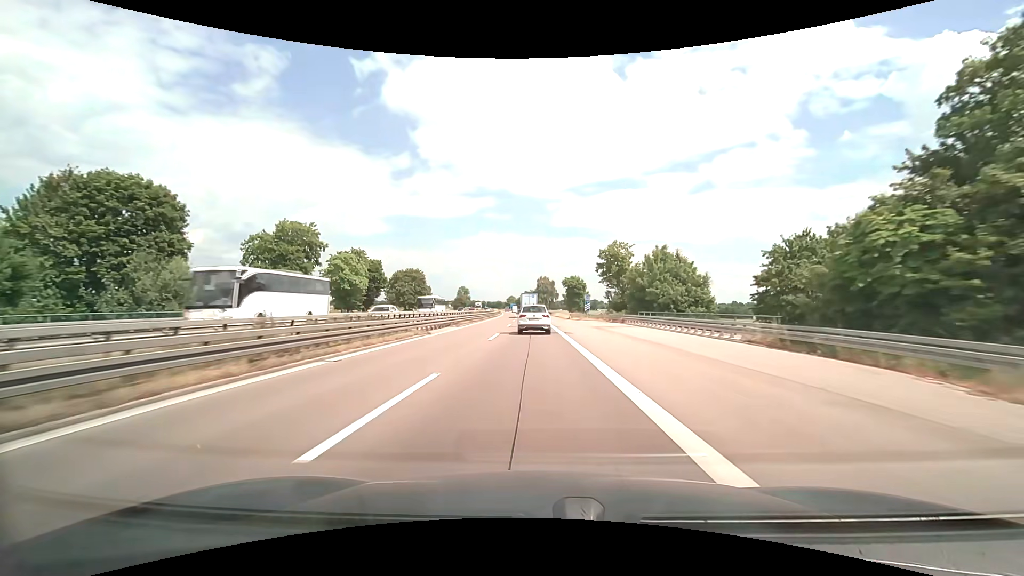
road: motorway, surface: asphalt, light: Day
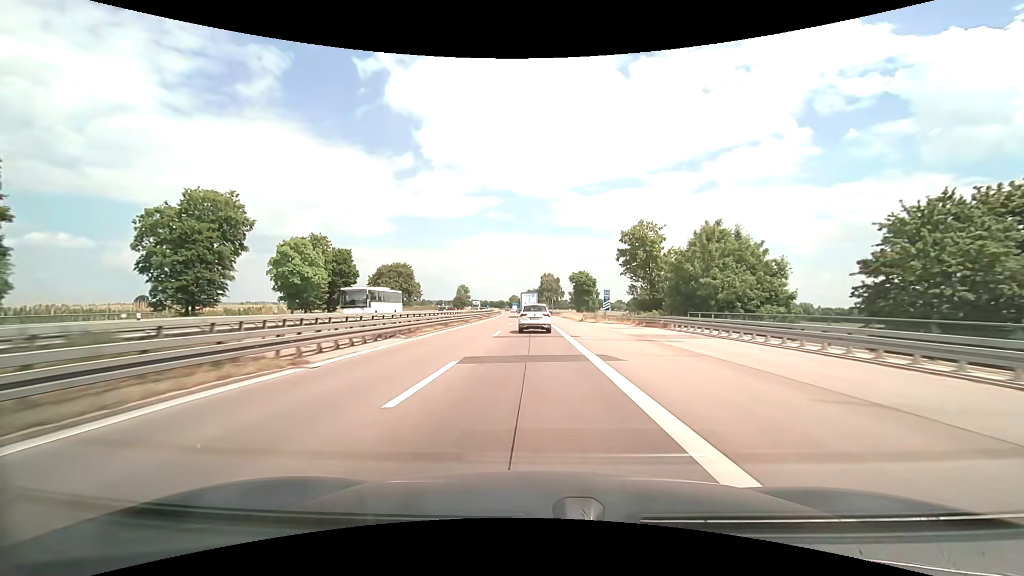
(-0.1, +15.9) m; -1°
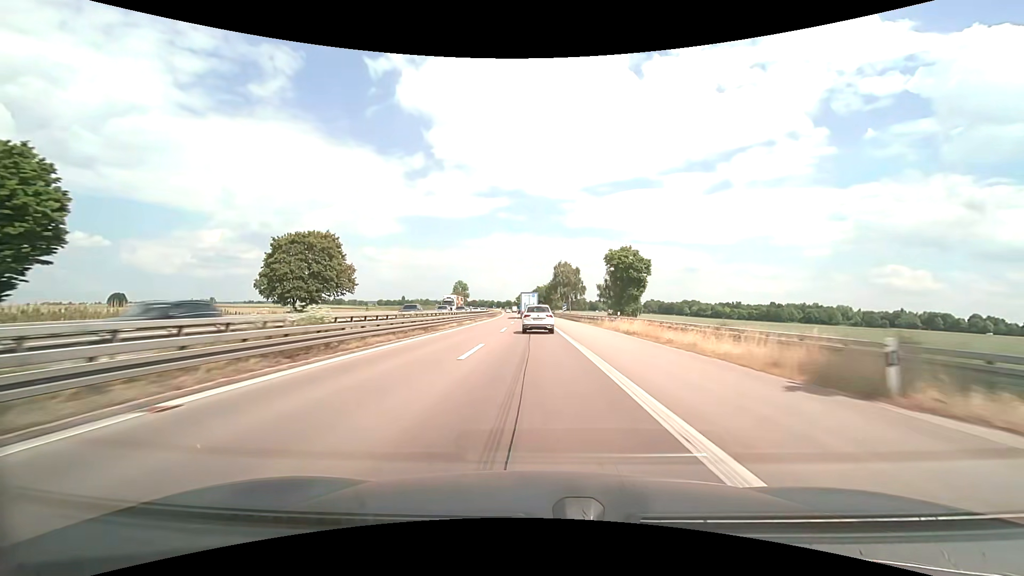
(-0.5, +47.8) m; -1°
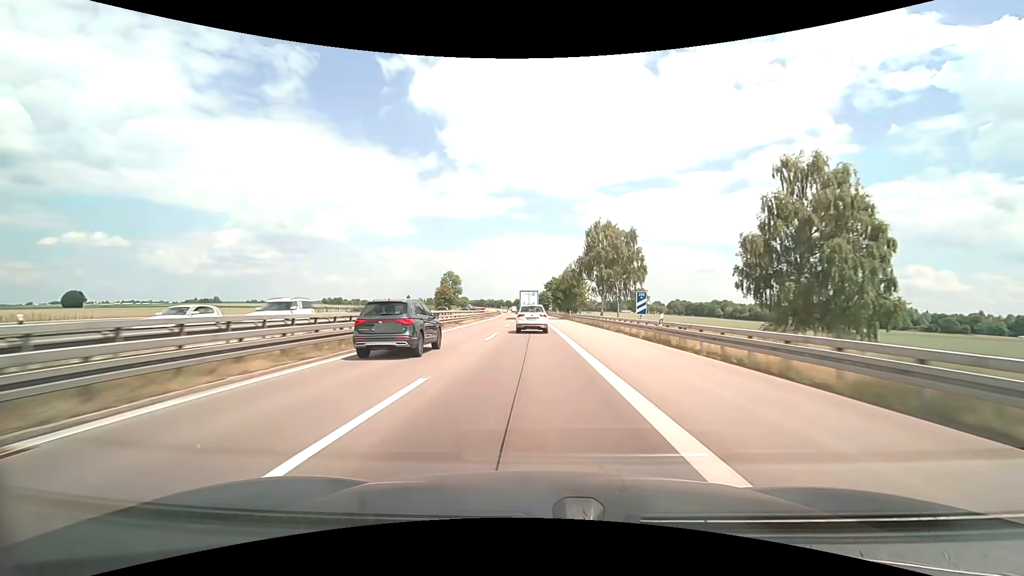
(-0.8, +64.5) m; -1°
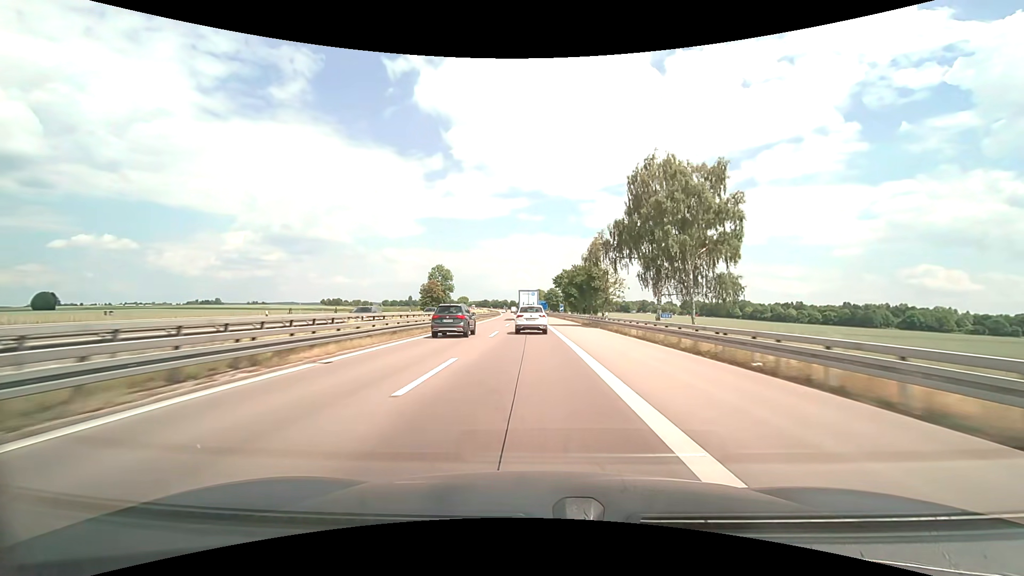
(-0.2, +32.3) m; -1°
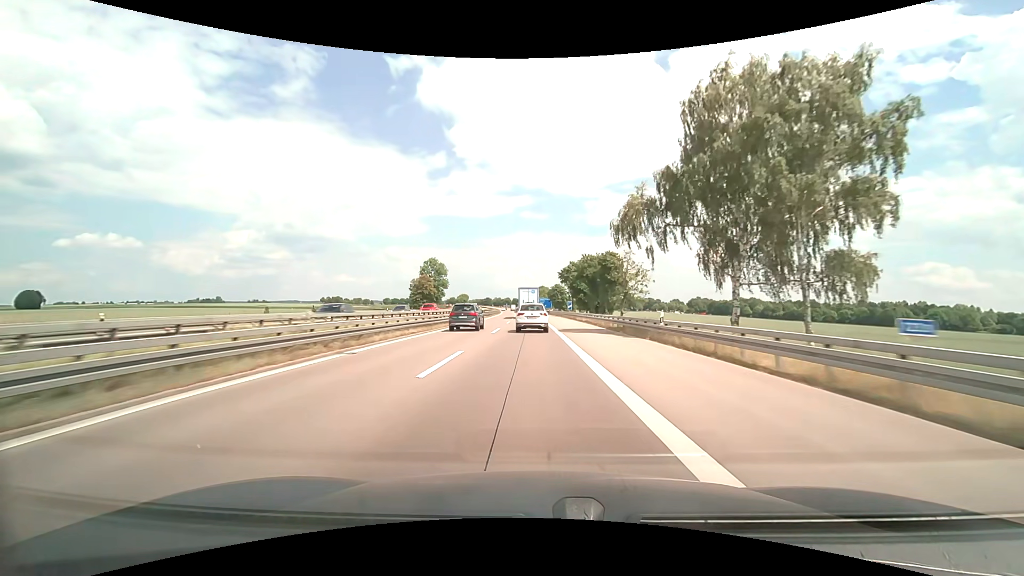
(-0.1, +16.1) m; 0°
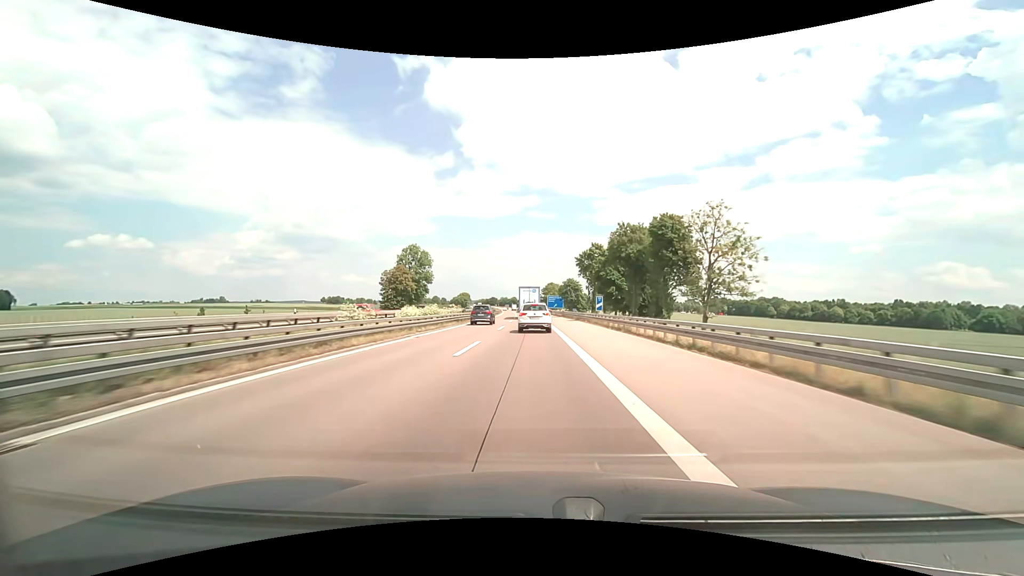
(-0.3, +31.7) m; -1°
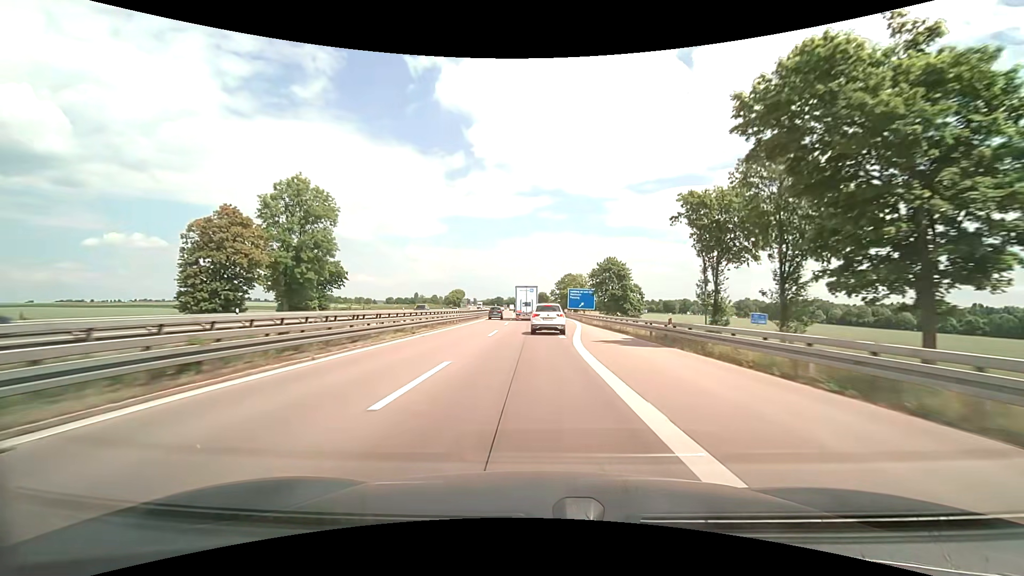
(-0.8, +61.5) m; -1°
(0, +10) (0, +20) (0, +30) (+1, +40) (+1, +50) (+1, +60) (+1, +70) (+1, +80) (+1, +90) (+1, +100) m
